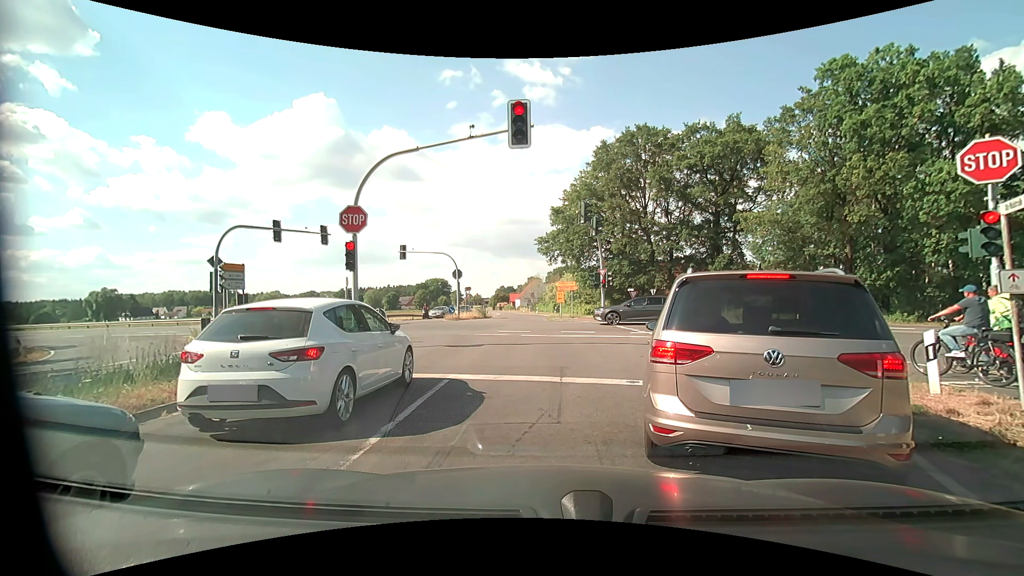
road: tertiary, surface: asphalt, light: Day
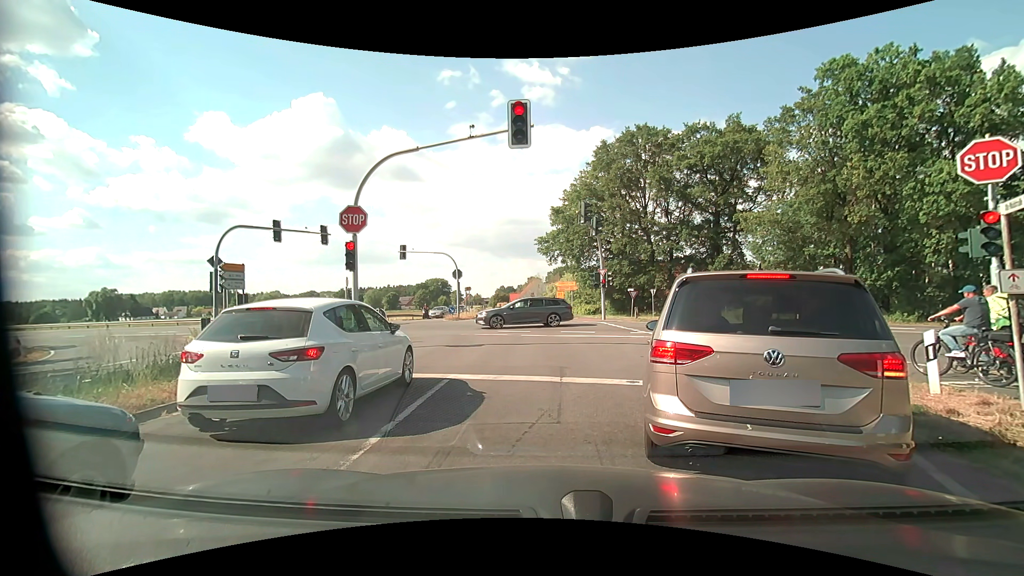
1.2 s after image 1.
(0.0, 0.0) m; 0°
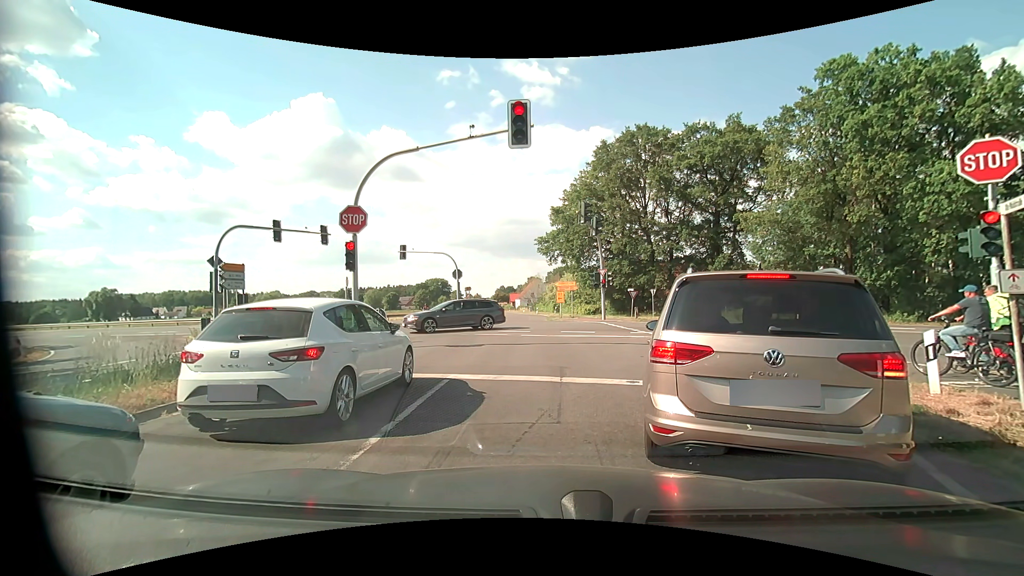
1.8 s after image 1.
(0.0, 0.0) m; 0°
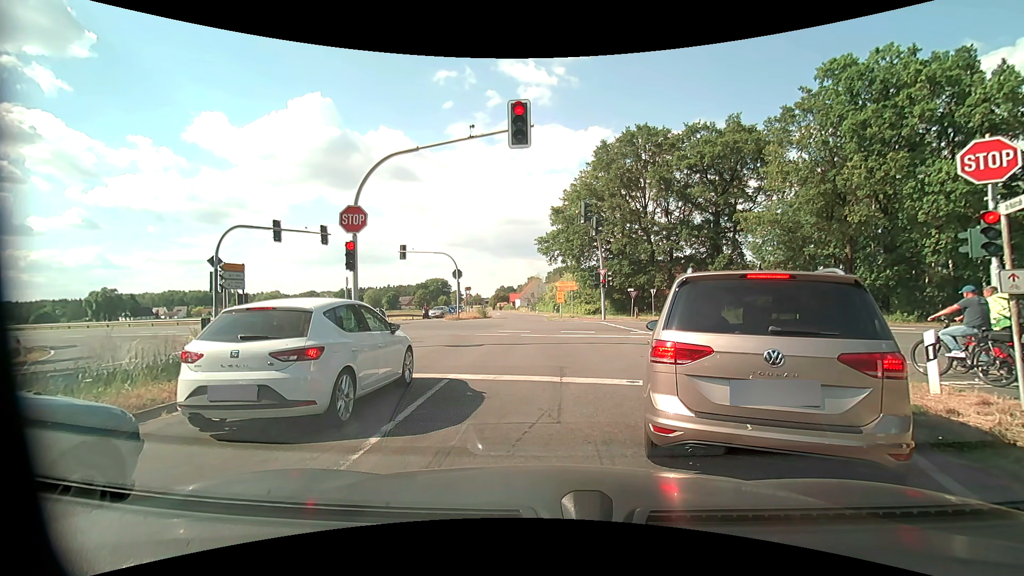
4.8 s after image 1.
(0.0, 0.0) m; 0°
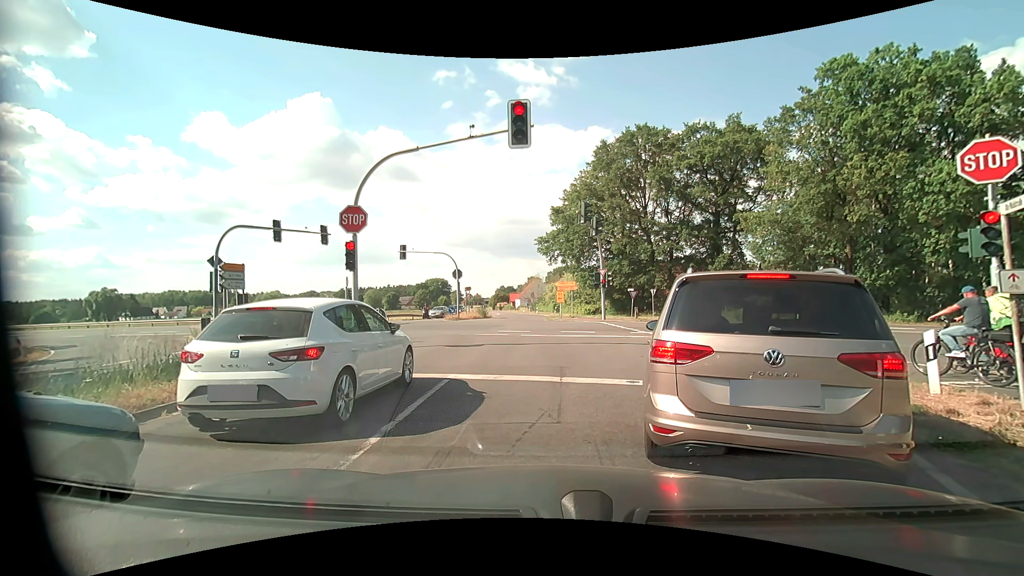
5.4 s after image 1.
(0.0, 0.0) m; 0°
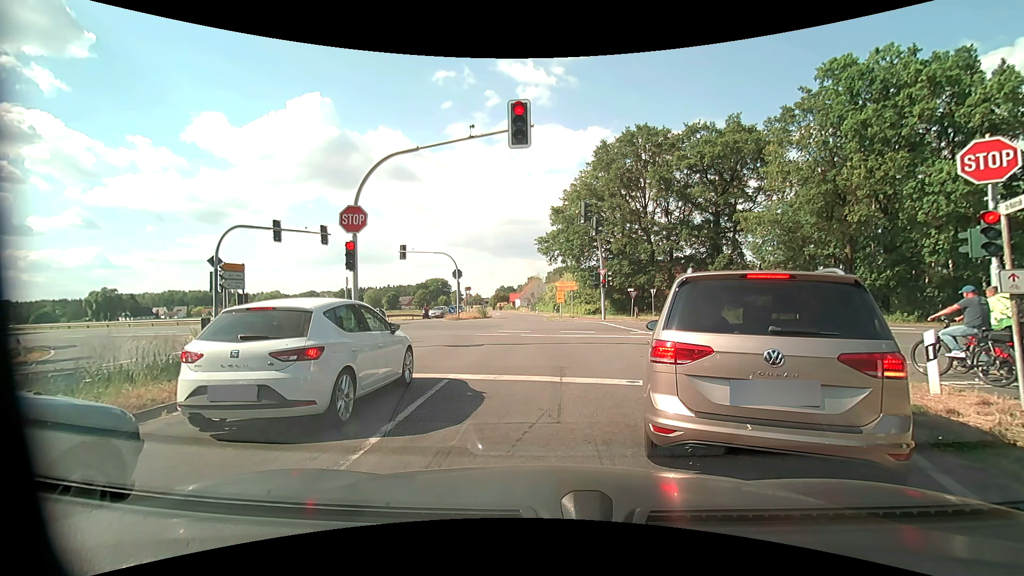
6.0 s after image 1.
(0.0, 0.0) m; 0°
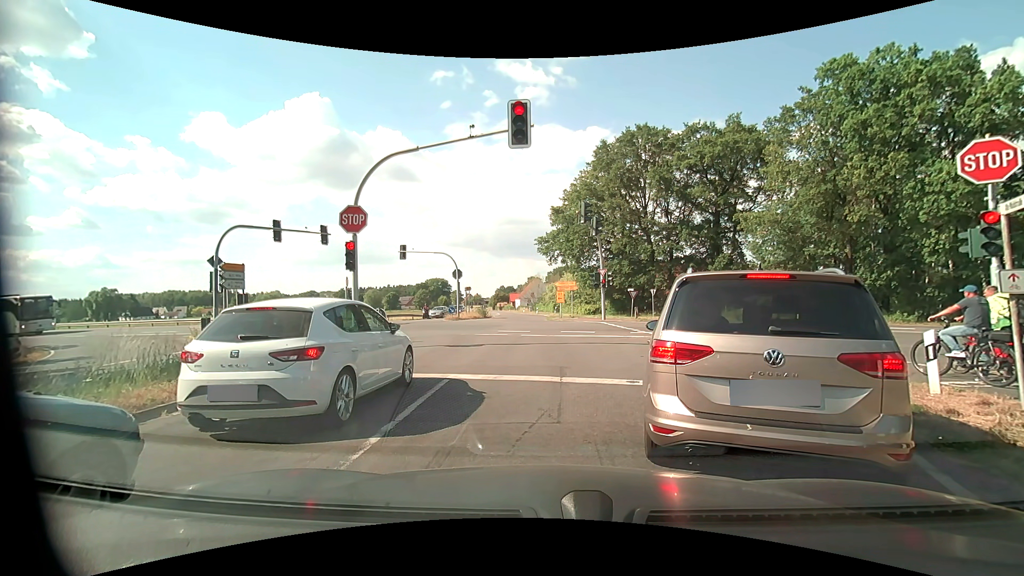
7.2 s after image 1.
(0.0, 0.0) m; 0°
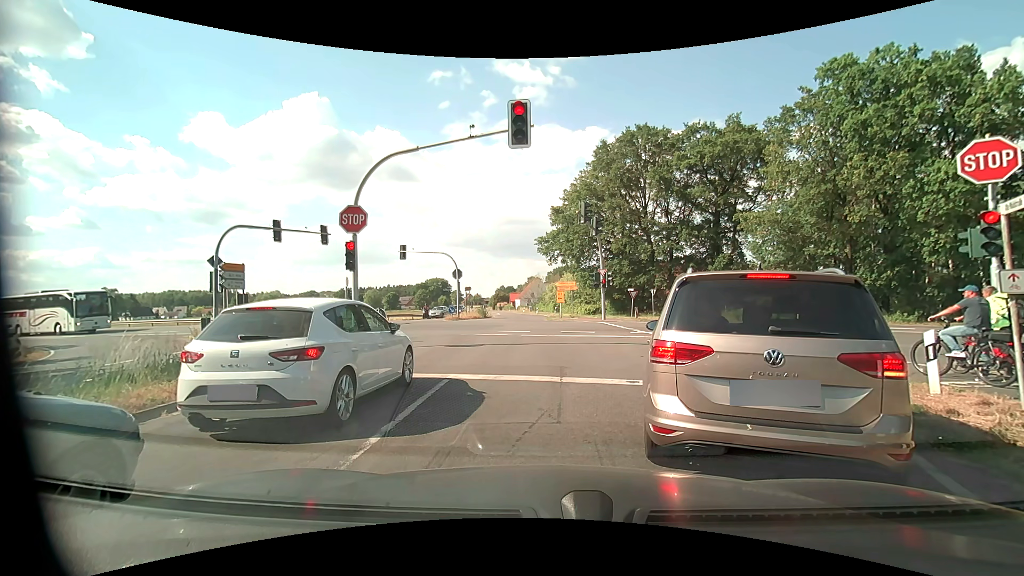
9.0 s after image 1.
(0.0, 0.0) m; 0°
(0, +10) (0, +20) (-1, +30) (-1, +40) (-2, +50) (-3, +60) (-4, +70) (-5, +80) (-6, +90) (-7, +100) m
